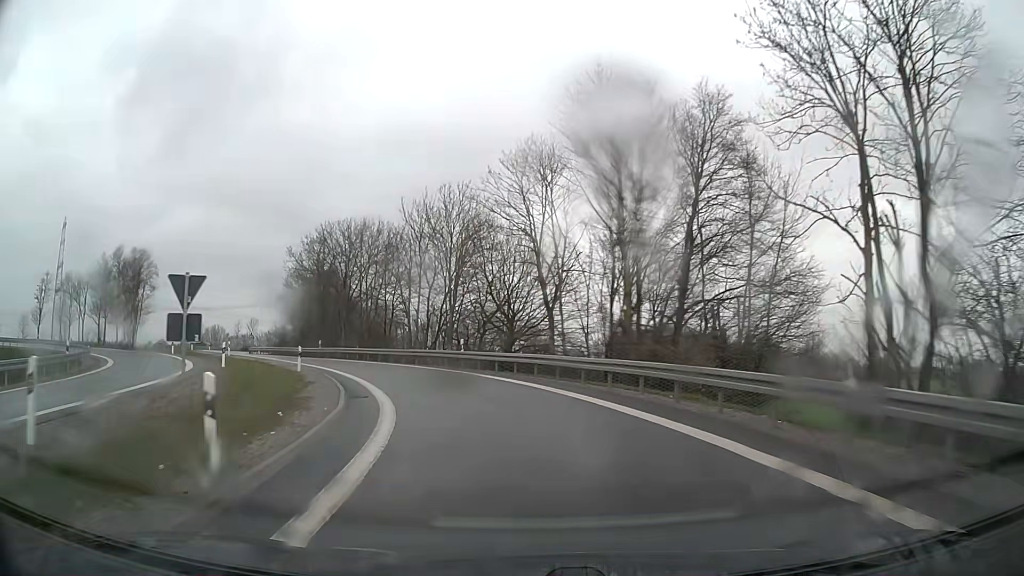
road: motorway_link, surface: asphalt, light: Day
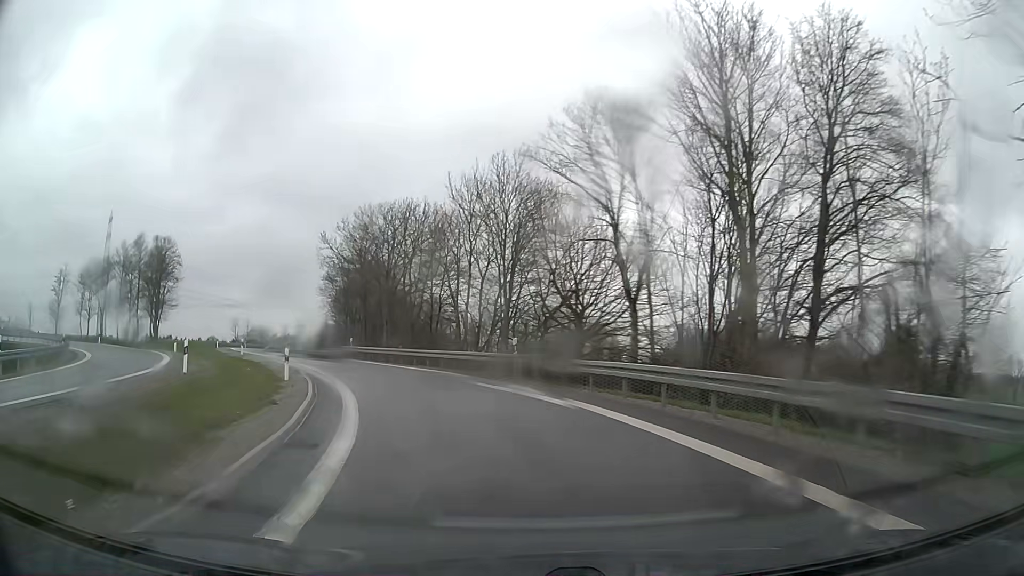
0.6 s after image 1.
(-0.3, +8.3) m; -5°
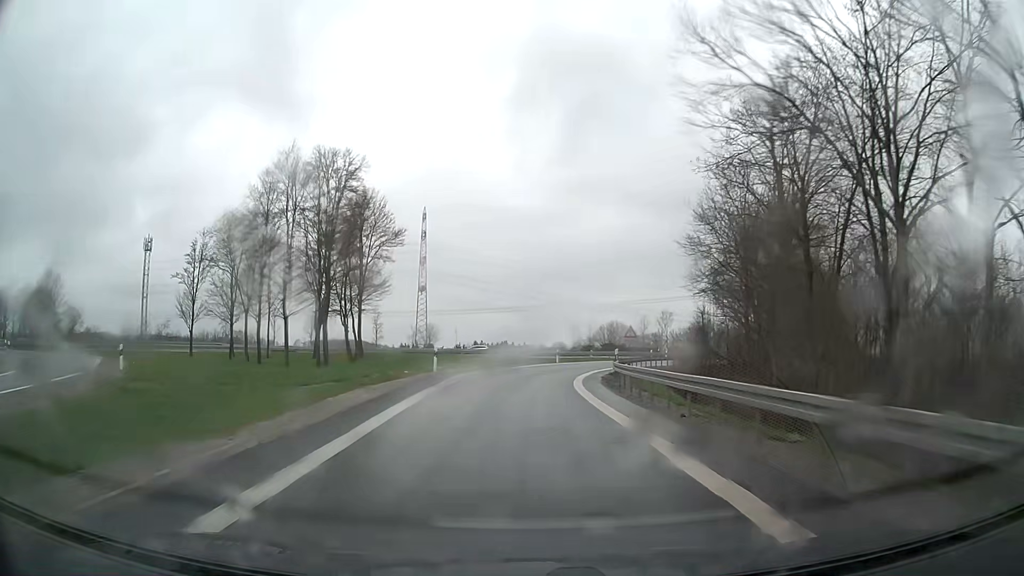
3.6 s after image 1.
(-12.0, +39.8) m; -31°
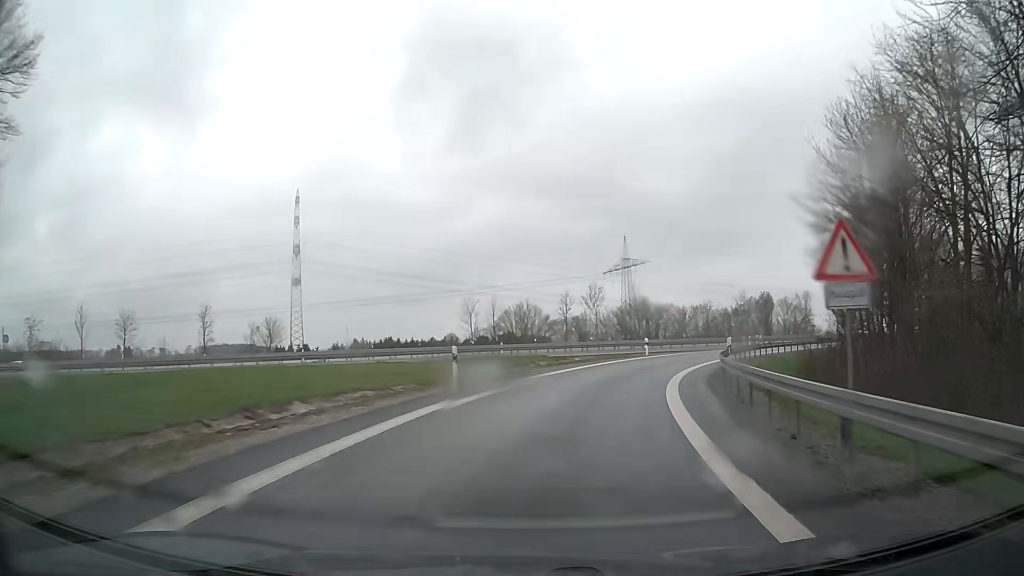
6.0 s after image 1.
(+1.0, +34.5) m; +8°
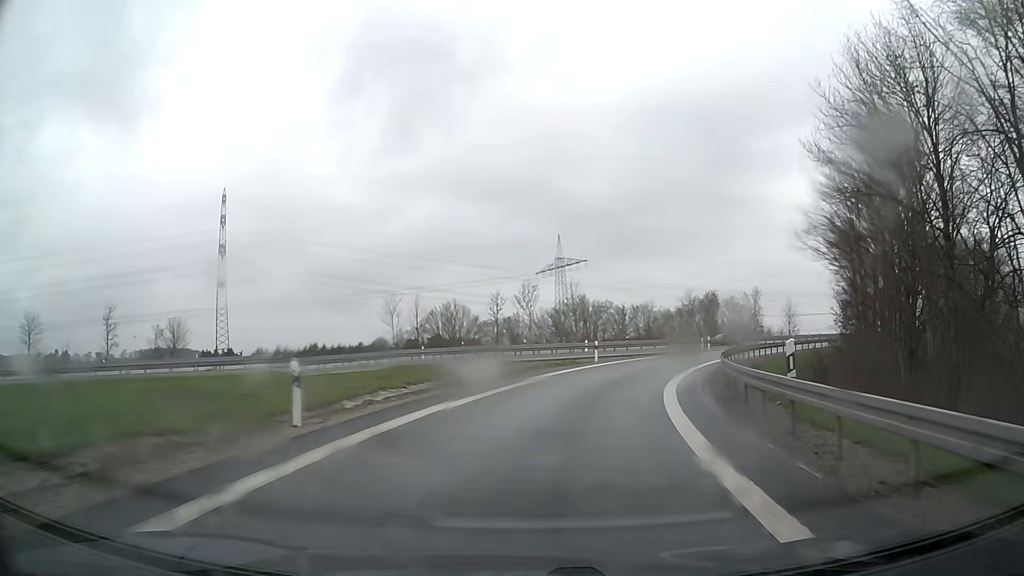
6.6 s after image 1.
(+0.4, +8.4) m; +5°
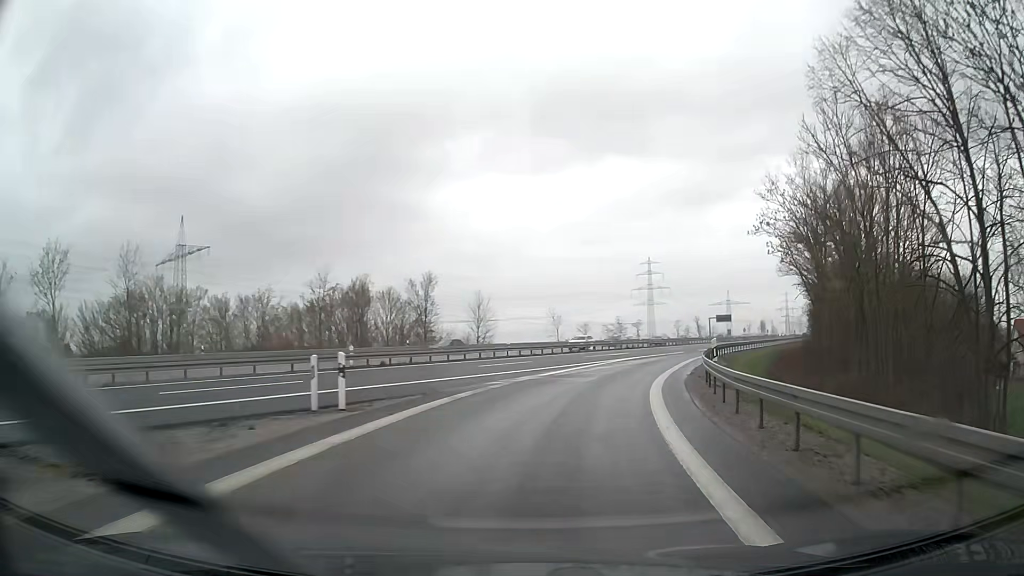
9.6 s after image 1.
(+11.0, +41.3) m; +30°
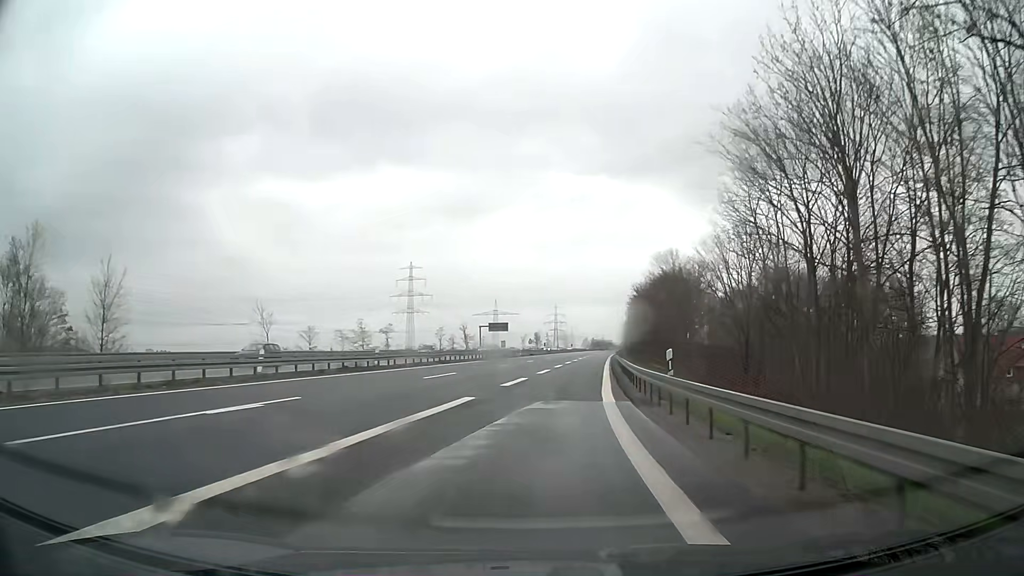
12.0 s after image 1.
(+7.8, +38.4) m; +20°
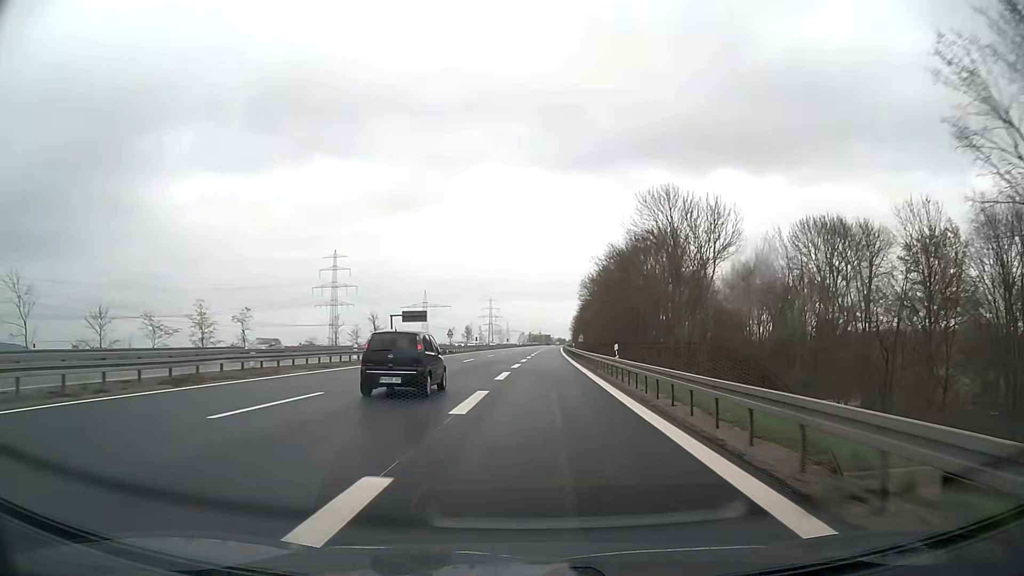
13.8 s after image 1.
(+2.5, +35.9) m; +6°
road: motorway
(0, +10) (0, +20) (+1, +30) (+1, +40) (+1, +50) (+1, +60) (+1, +70) (+2, +80) (+2, +90) (+2, +100) m
